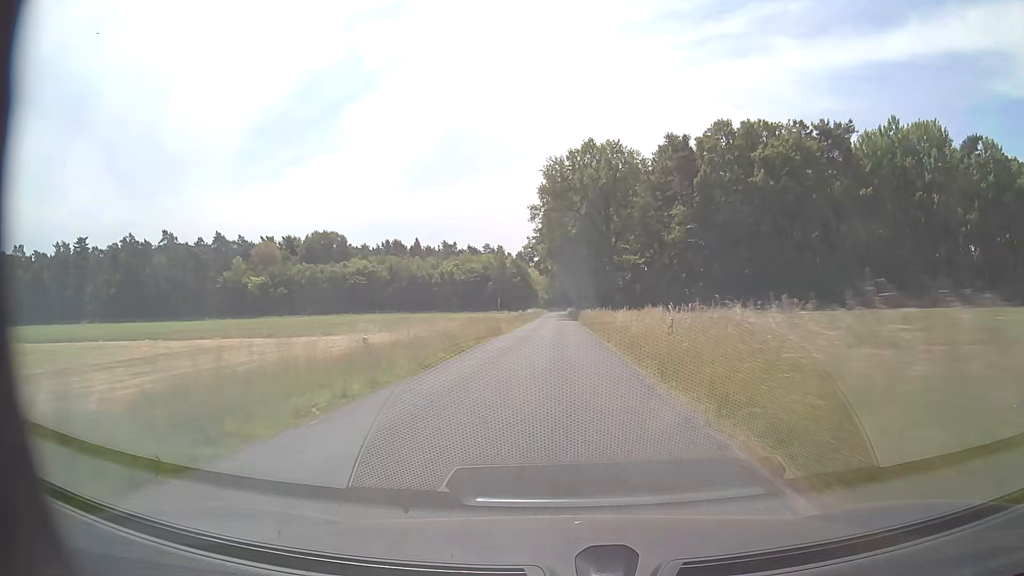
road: secondary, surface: asphalt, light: Day
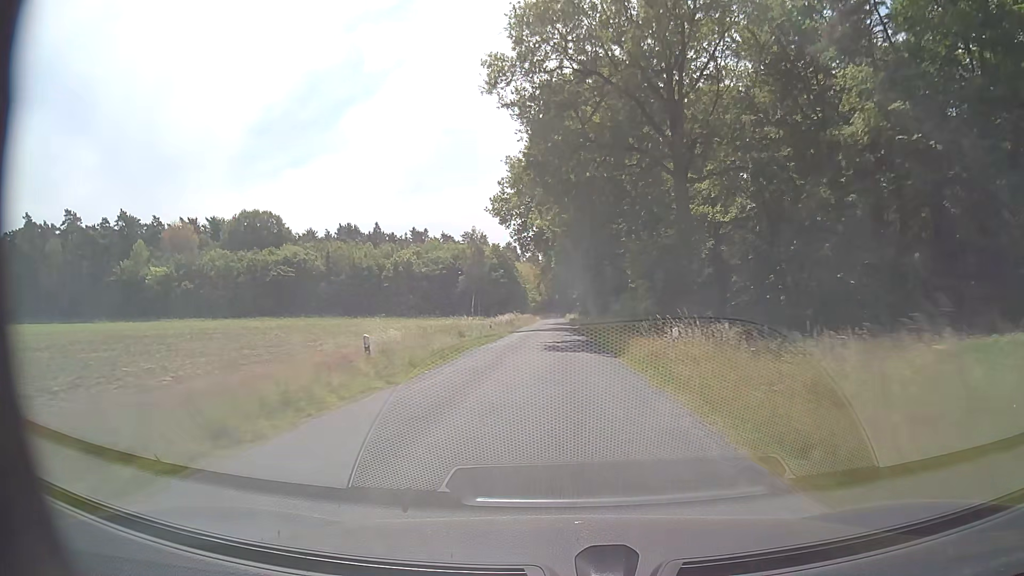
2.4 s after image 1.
(+0.3, +50.9) m; 0°
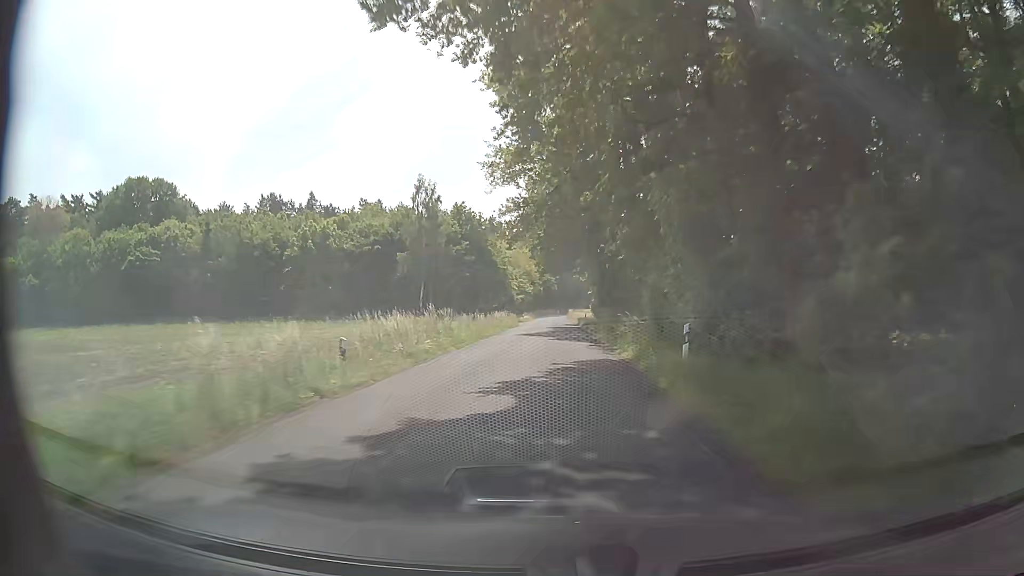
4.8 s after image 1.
(+0.3, +50.1) m; 0°
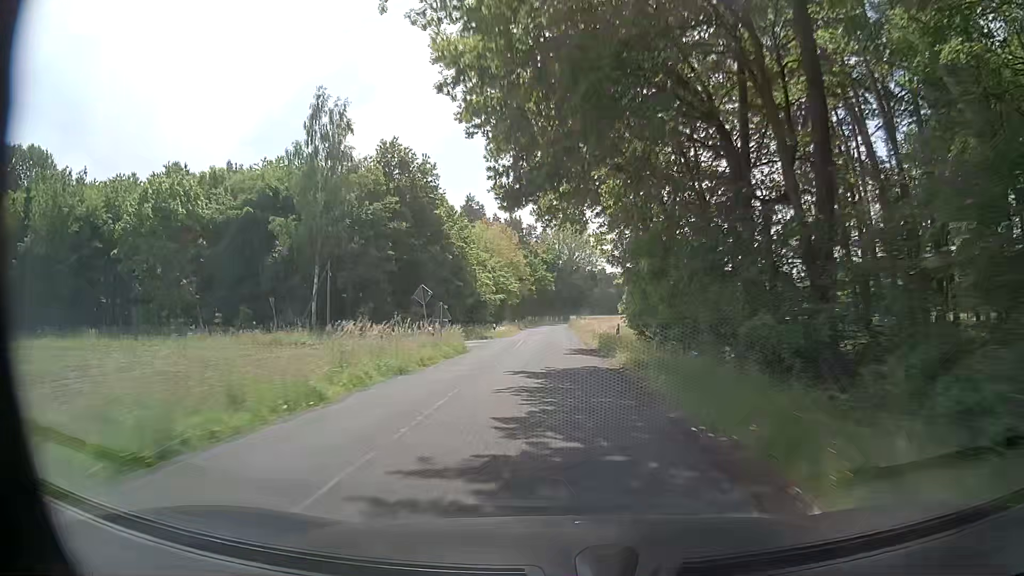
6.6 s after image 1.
(-0.1, +37.2) m; 0°
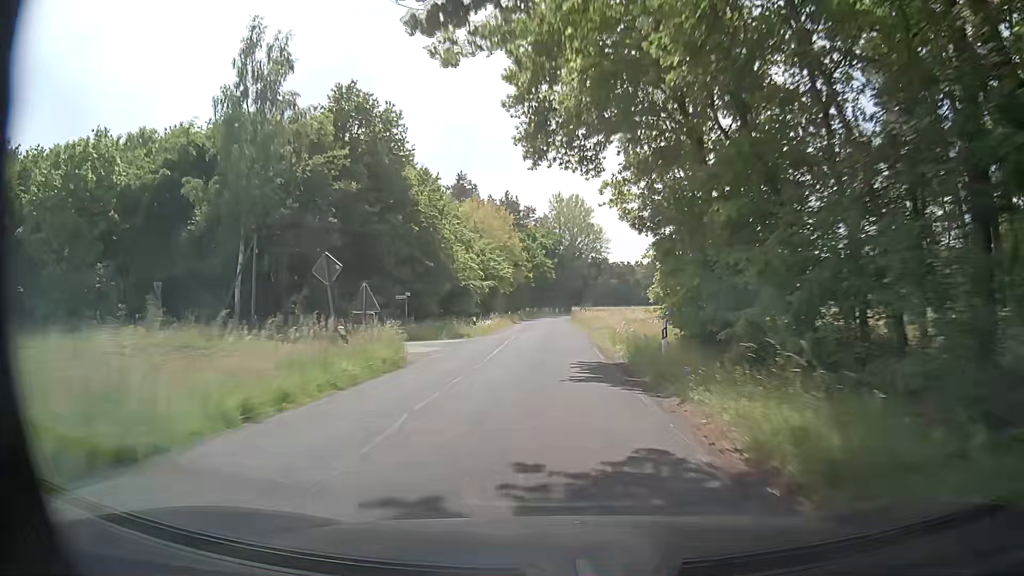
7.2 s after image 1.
(0.0, +12.1) m; 0°
(0, +10) (0, +20) (0, +30) (0, +40) (0, +50) (0, +60) (0, +70) (0, +80) (0, +90) (+1, +100) m
